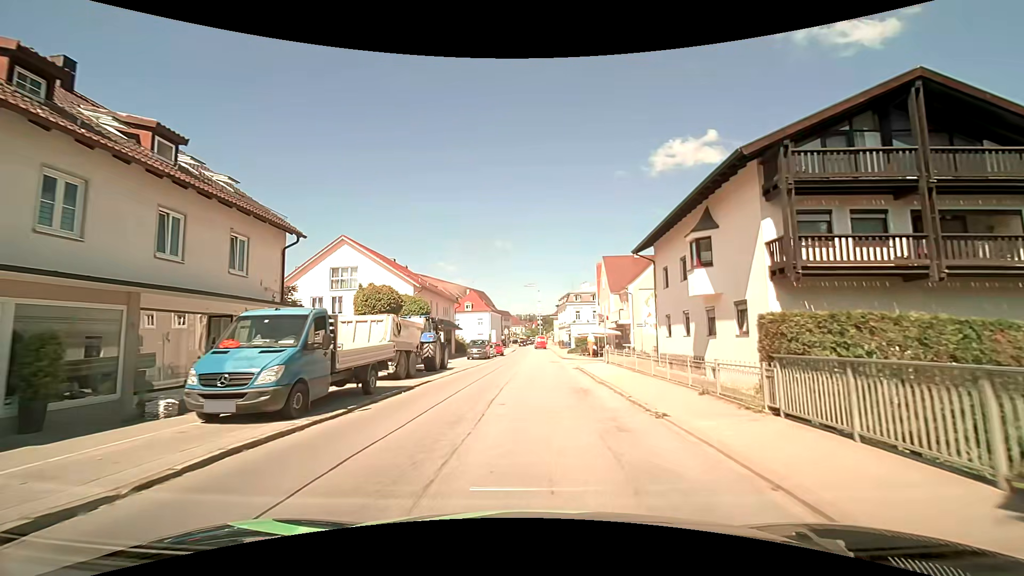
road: secondary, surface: asphalt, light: Day
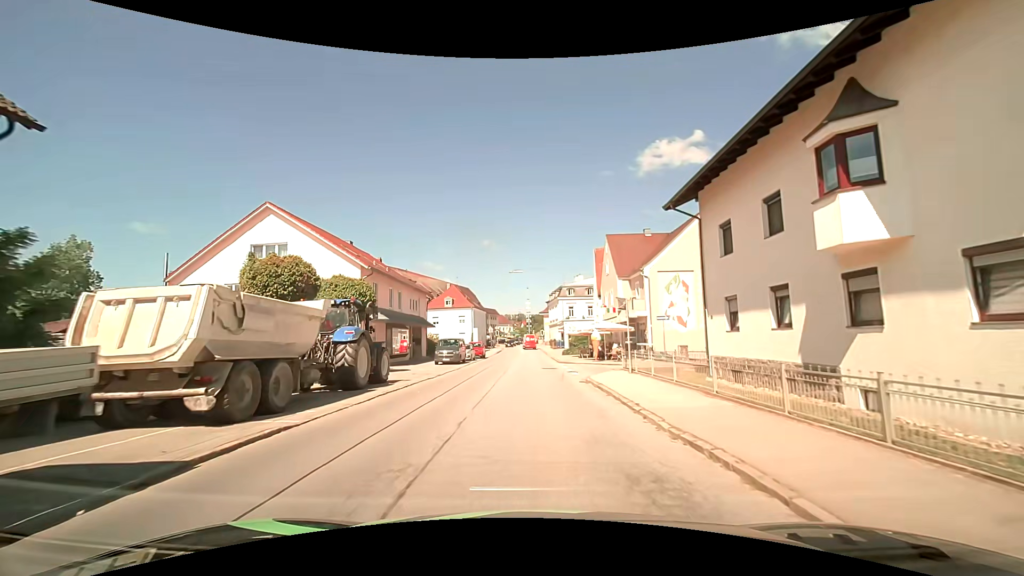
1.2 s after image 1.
(+0.2, +10.7) m; +2°
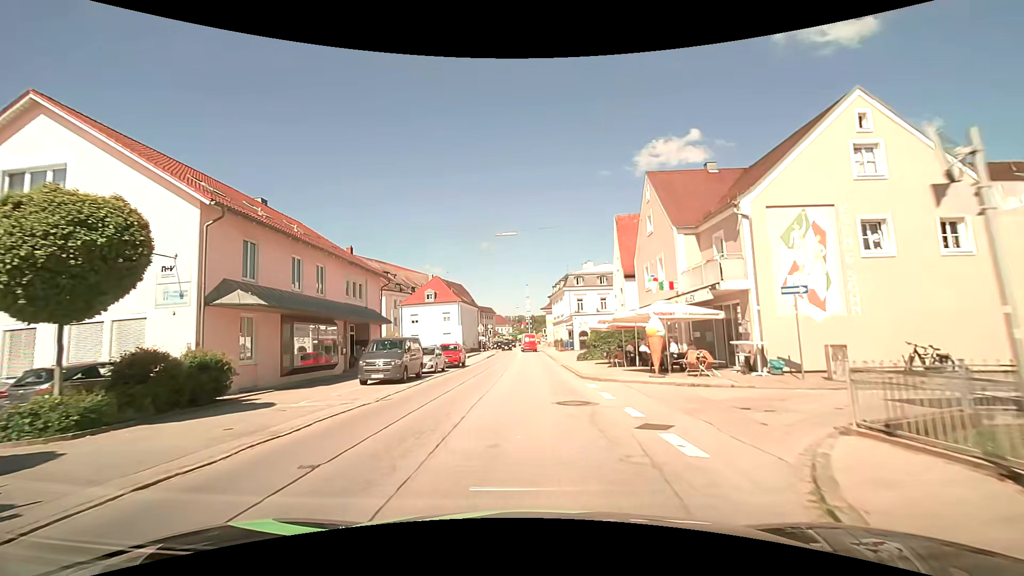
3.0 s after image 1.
(-0.1, +16.2) m; -1°
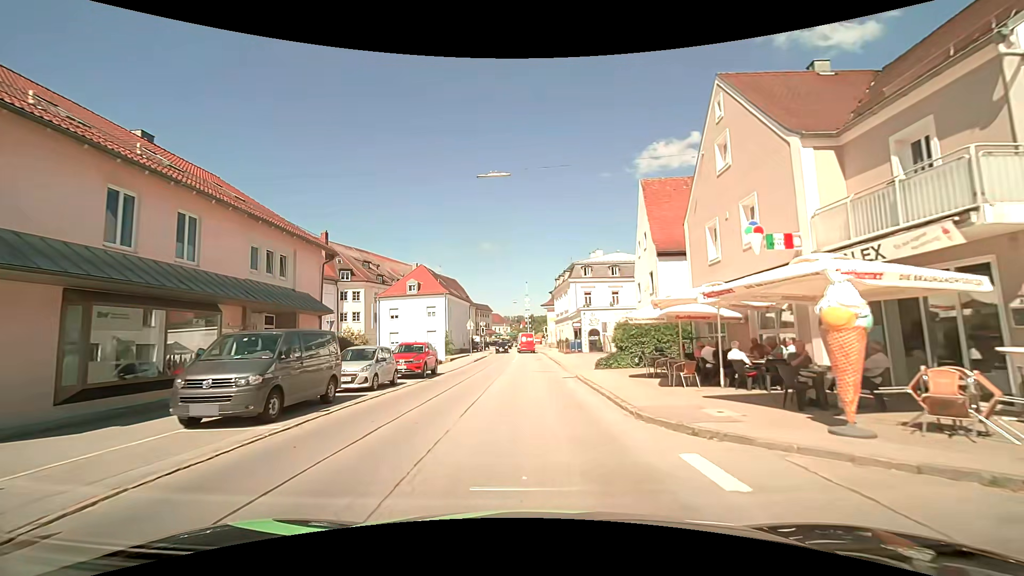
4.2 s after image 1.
(0.0, +10.5) m; 0°
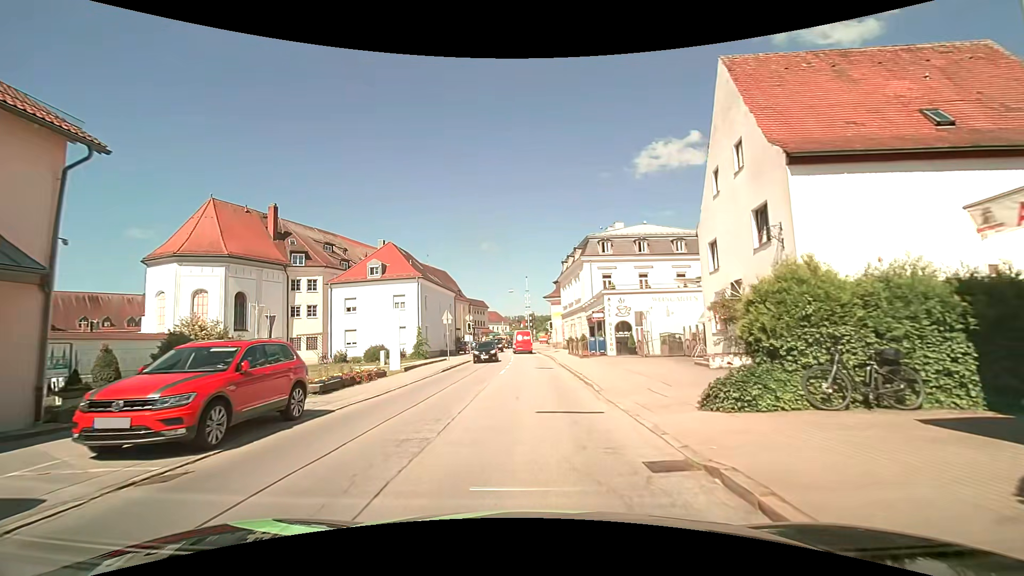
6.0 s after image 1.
(0.0, +15.1) m; 0°
(0, +10) (0, +20) (0, +30) (0, +40) (-1, +50) (-1, +60) (-2, +70) (-2, +80) (-1, +90) (-1, +100) m
